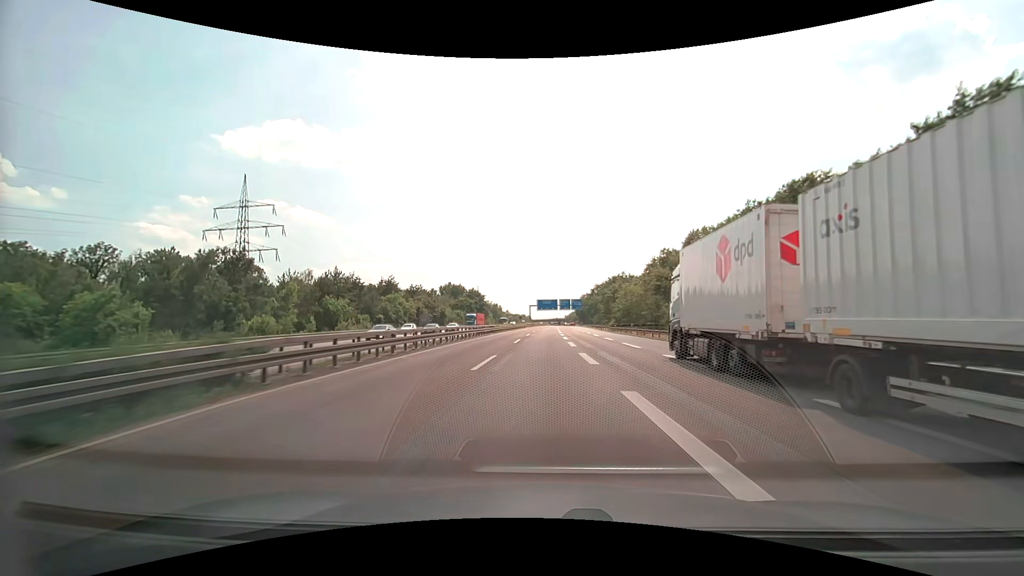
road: motorway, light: Day
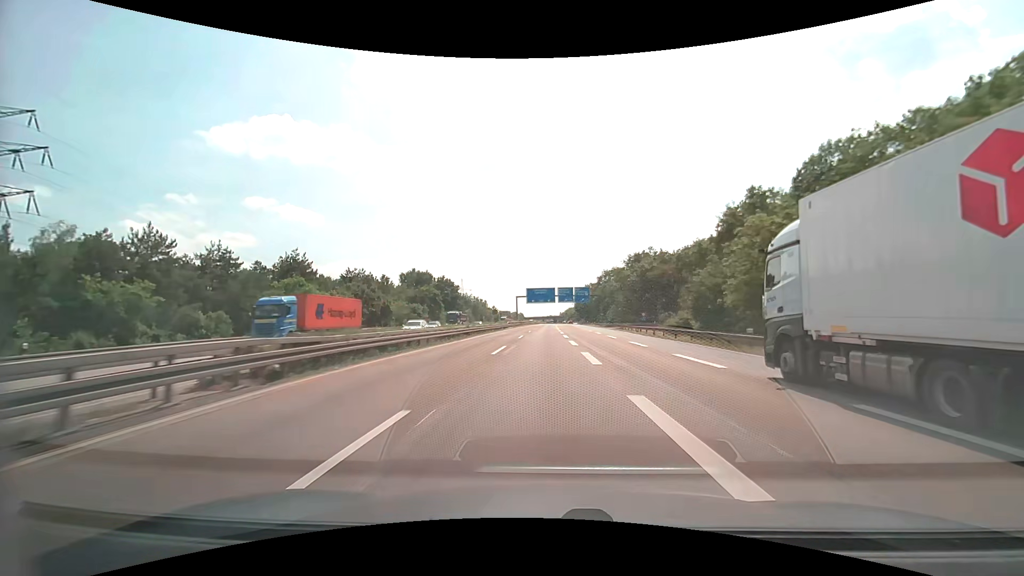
(+0.4, +48.9) m; +1°
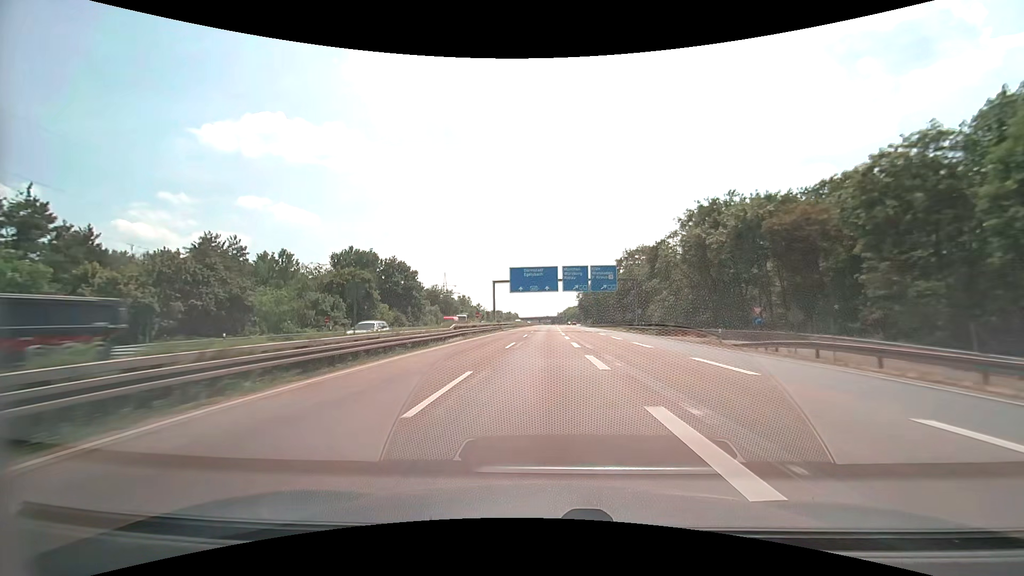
(+0.2, +48.9) m; 0°
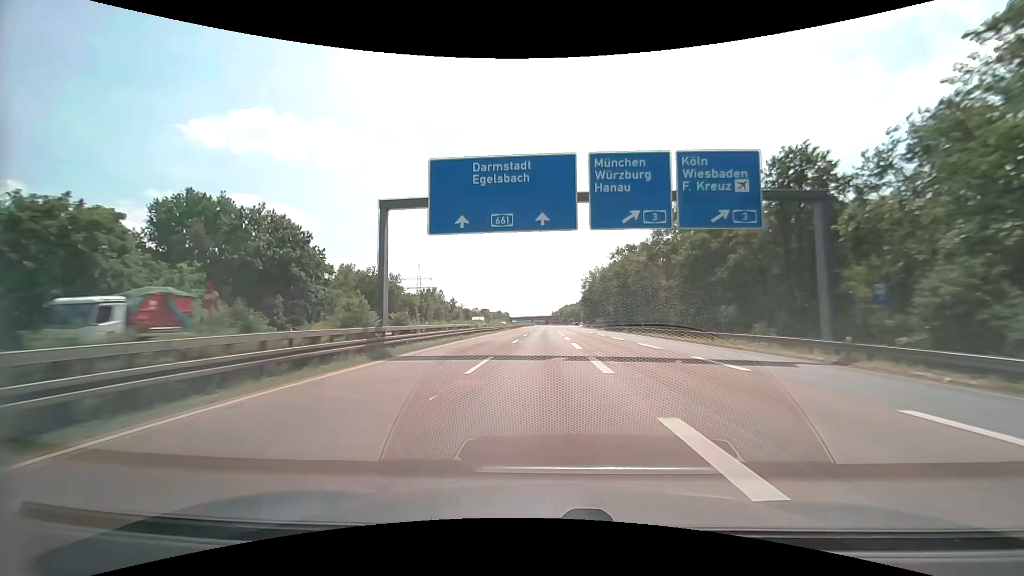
(+0.2, +48.9) m; +1°
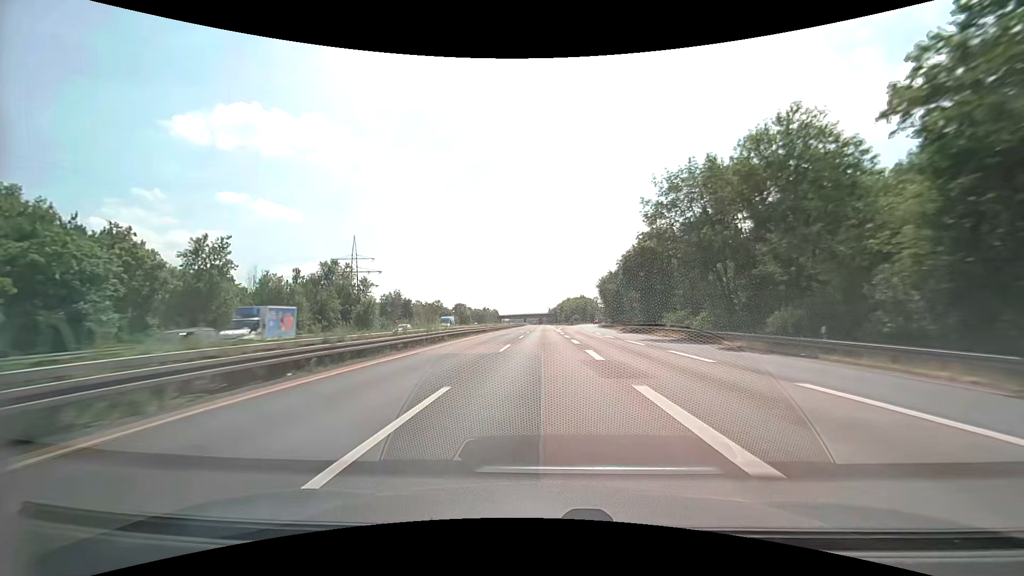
(+0.4, +81.4) m; +1°
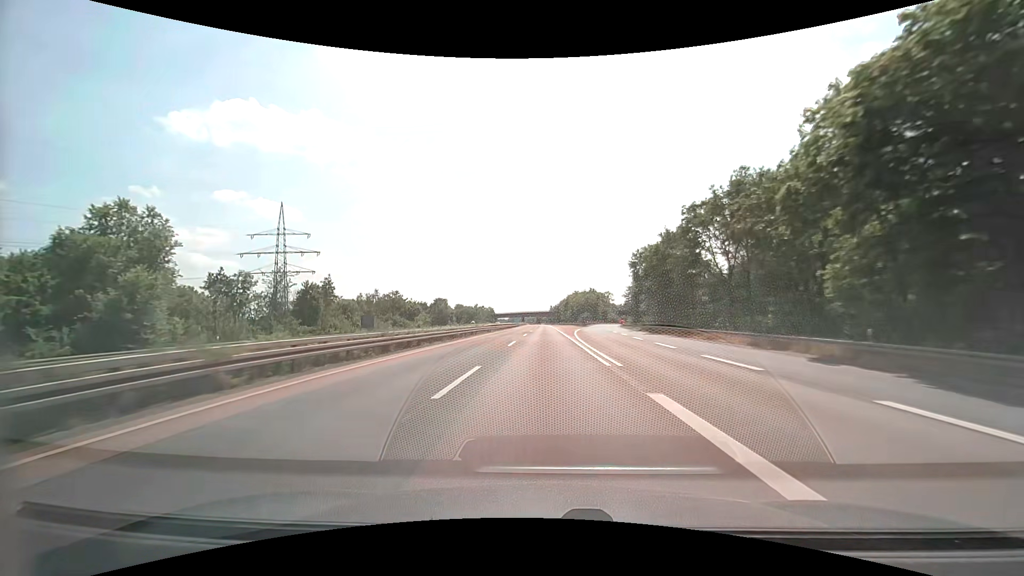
(0.0, +49.0) m; 0°
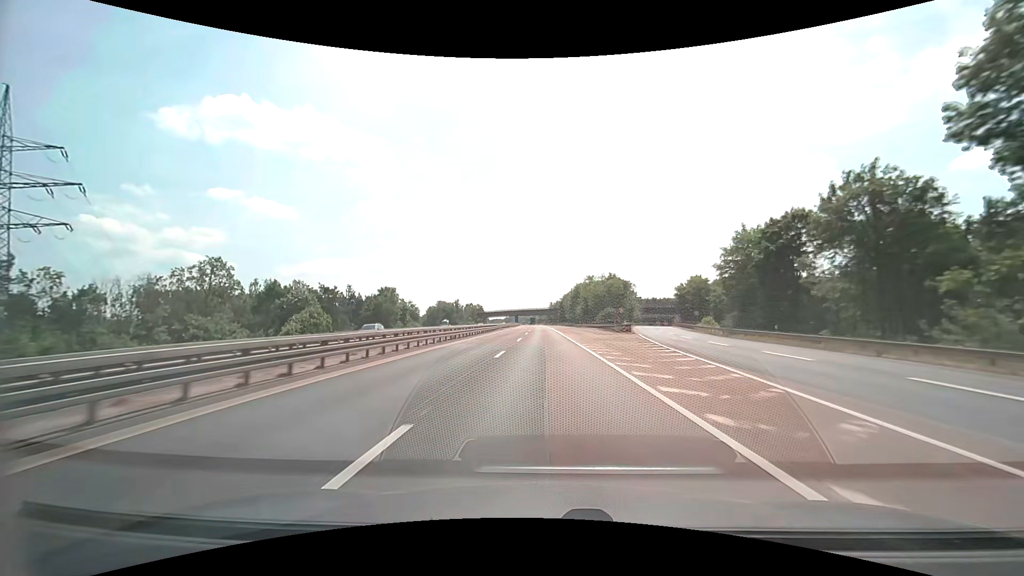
(0.0, +65.5) m; 0°
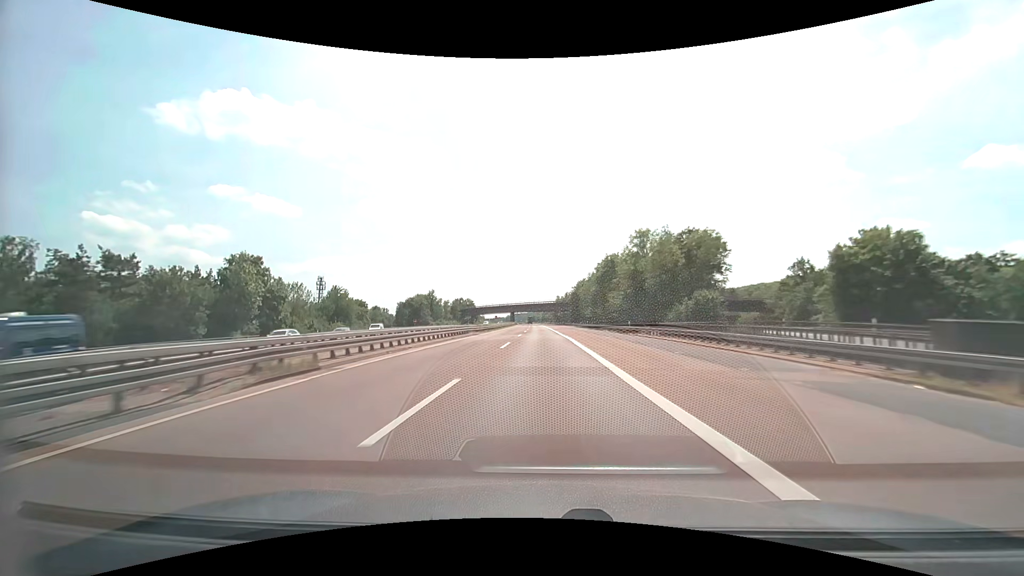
(0.0, +65.3) m; 0°
(0, +10) (0, +20) (0, +30) (0, +40) (0, +50) (-1, +60) (-1, +70) (-1, +80) (-1, +90) (-1, +100) m
